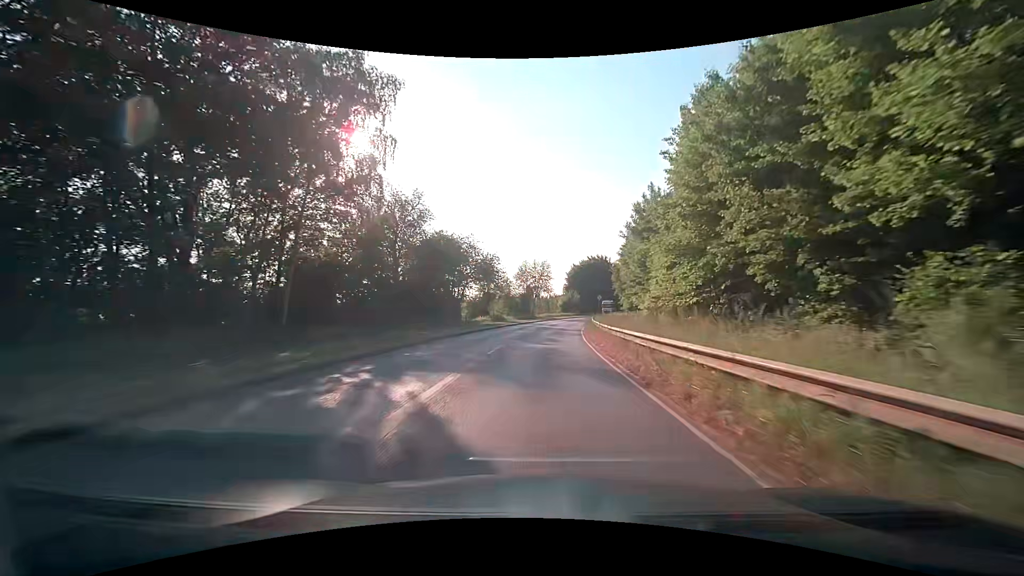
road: secondary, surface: asphalt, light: Day
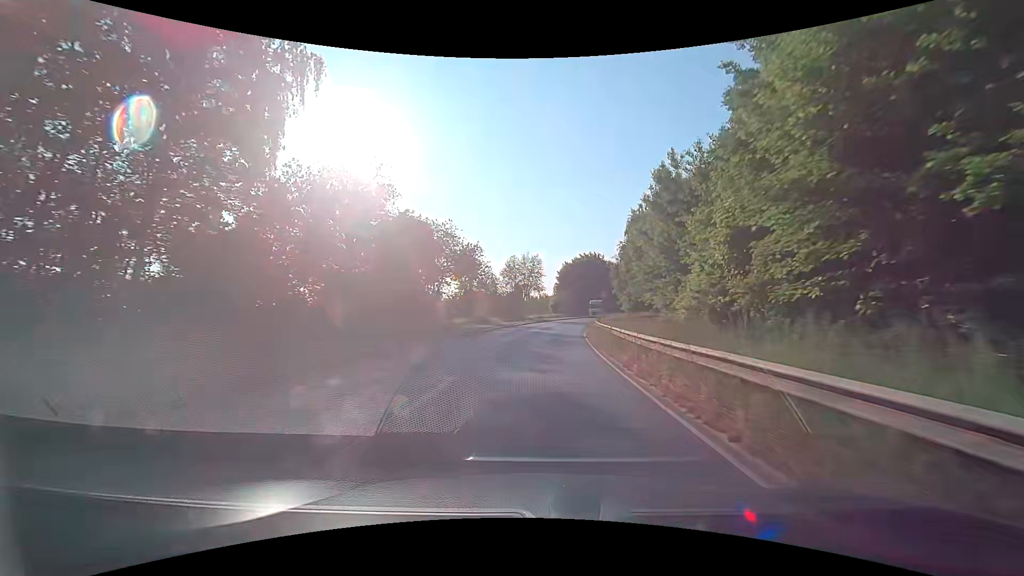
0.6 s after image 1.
(0.0, +9.7) m; 0°
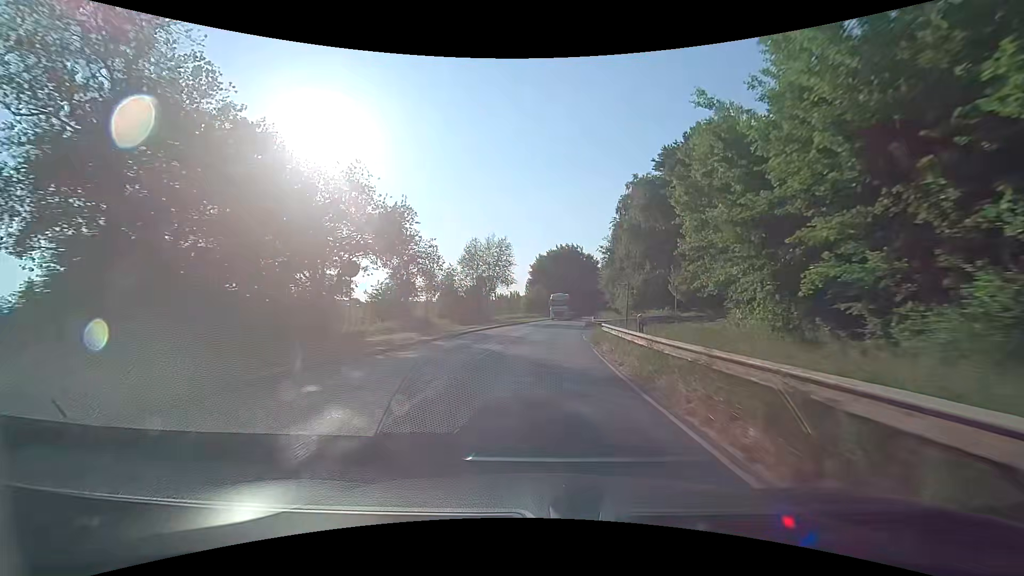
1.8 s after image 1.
(+0.6, +19.3) m; +3°
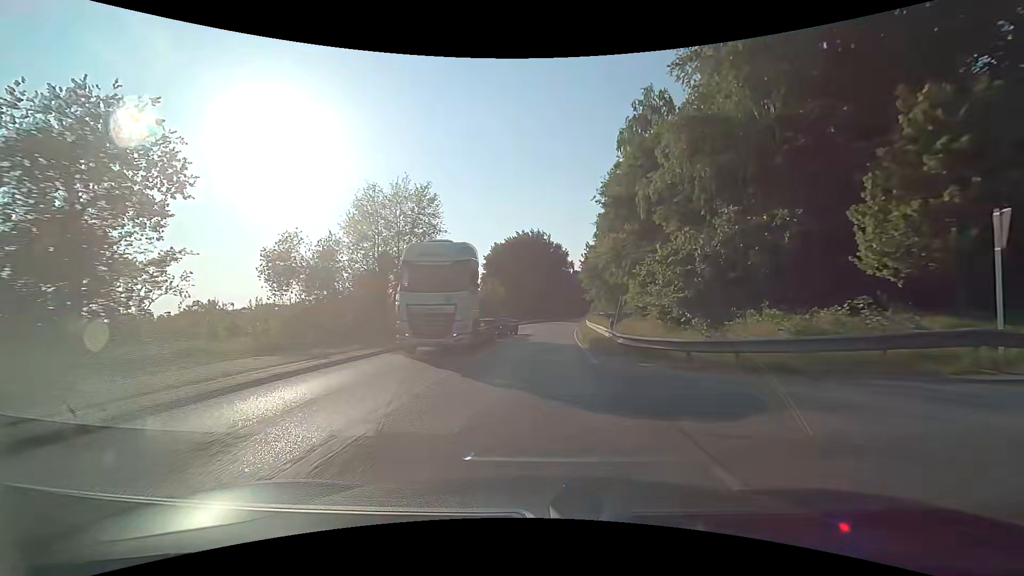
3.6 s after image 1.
(+1.1, +28.8) m; +4°
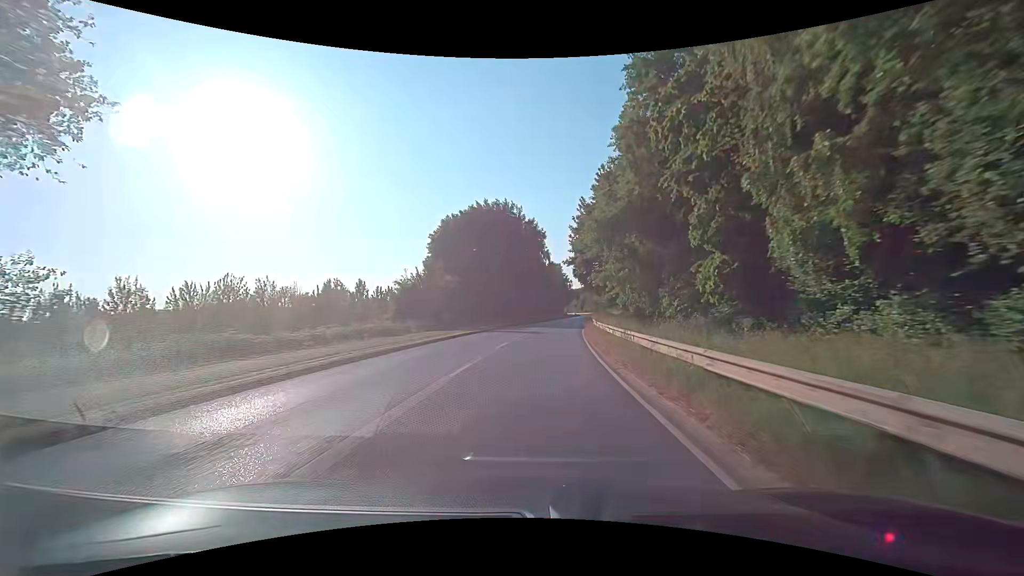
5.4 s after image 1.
(+0.8, +29.1) m; +3°
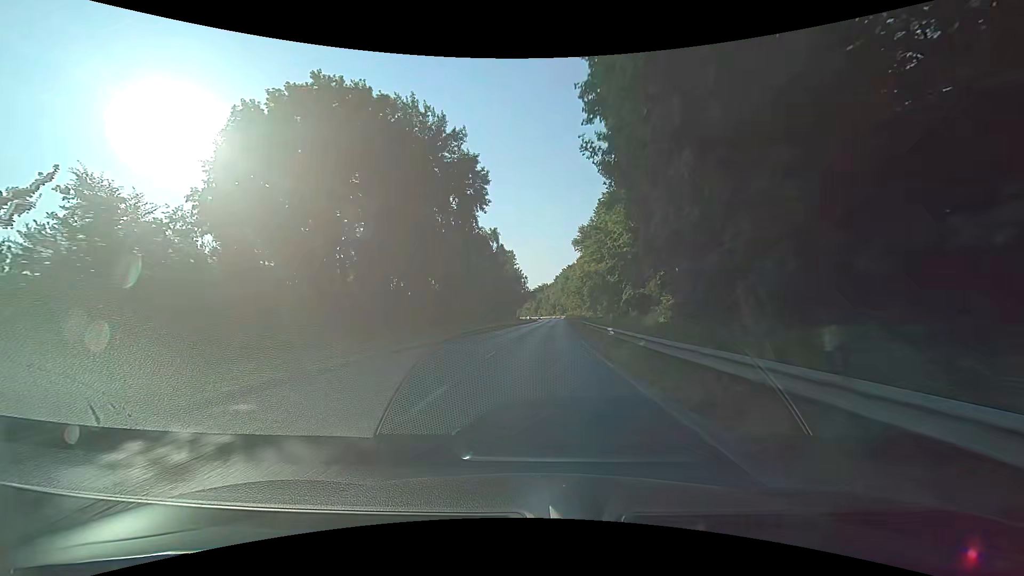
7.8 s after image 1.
(+1.8, +39.5) m; +5°
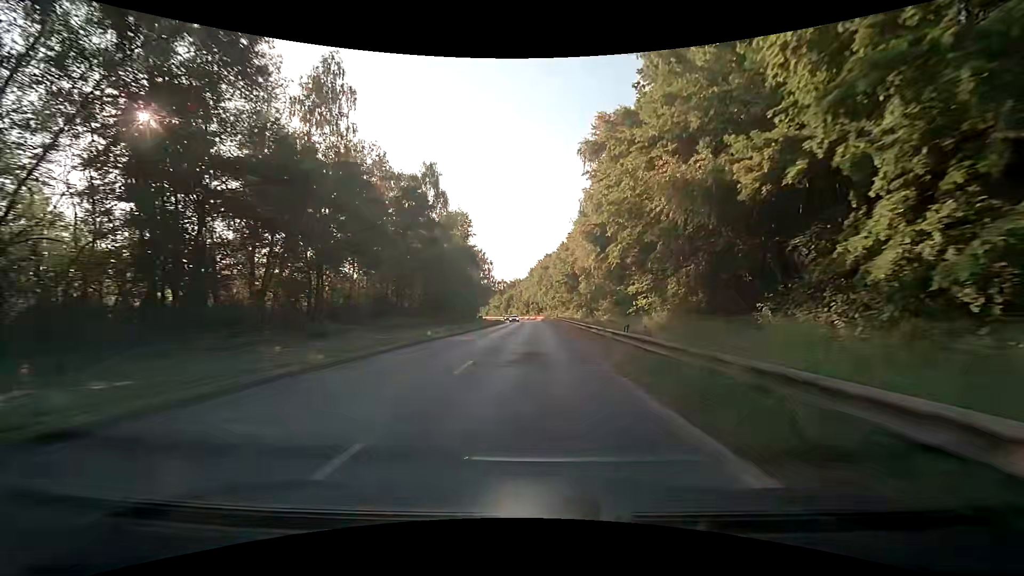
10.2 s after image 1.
(+1.4, +40.0) m; +3°
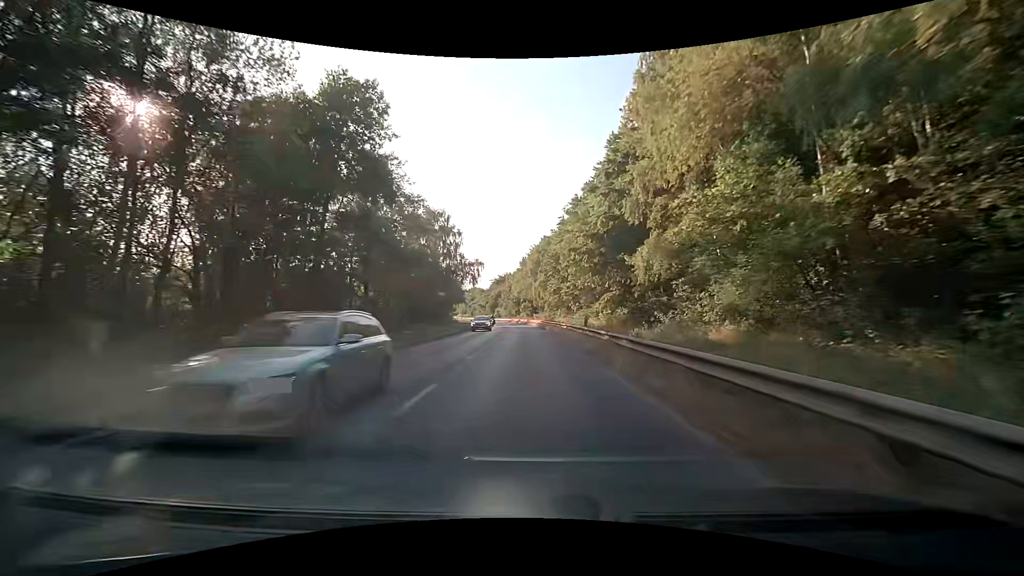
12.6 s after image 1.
(+0.3, +40.9) m; +1°
(0, +10) (0, +20) (0, +30) (0, +40) (-1, +50) (-1, +60) (-2, +70) (-3, +80) (-4, +90) (-5, +100) m
